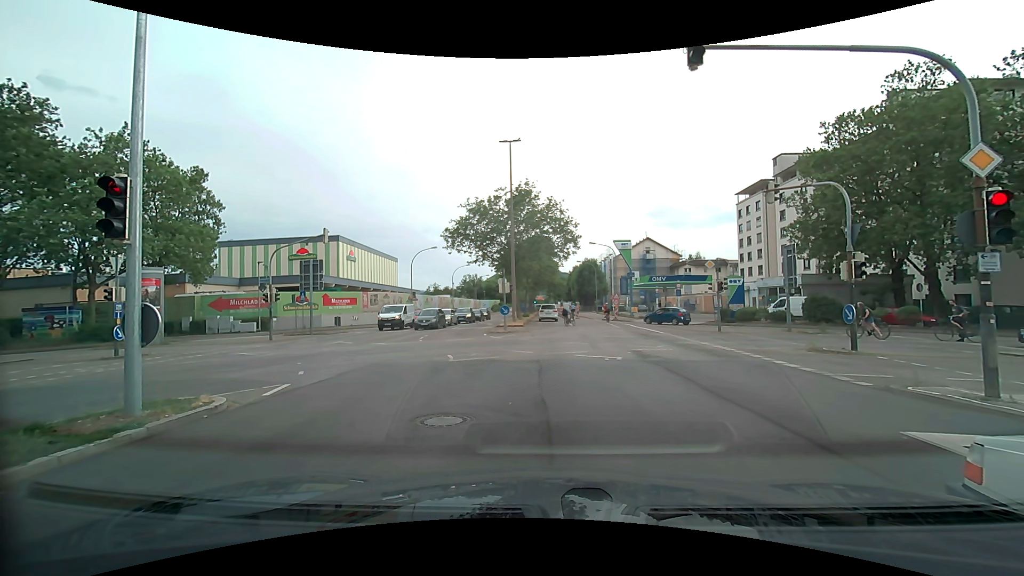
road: secondary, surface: asphalt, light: Day
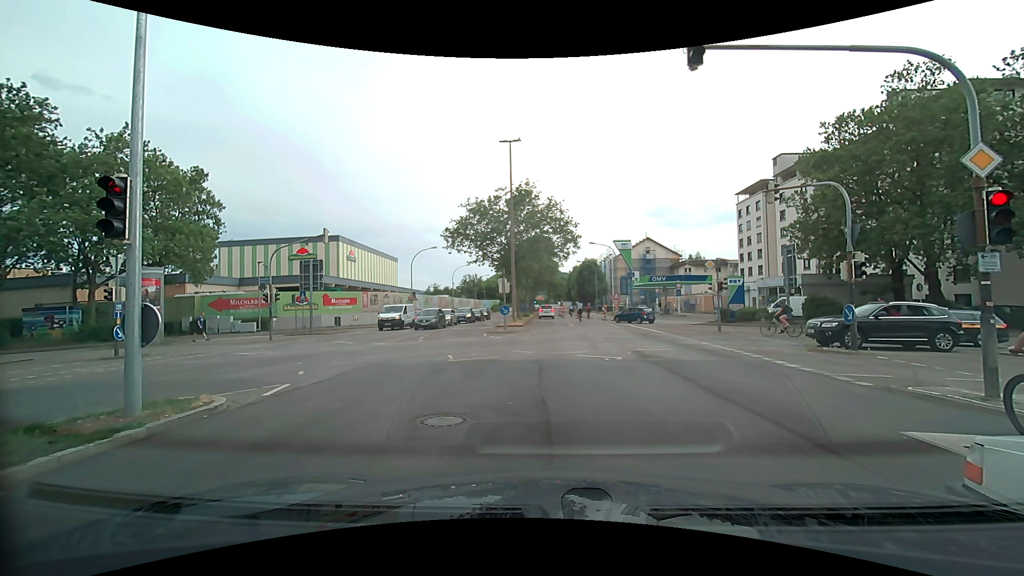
(0.0, 0.0) m; 0°
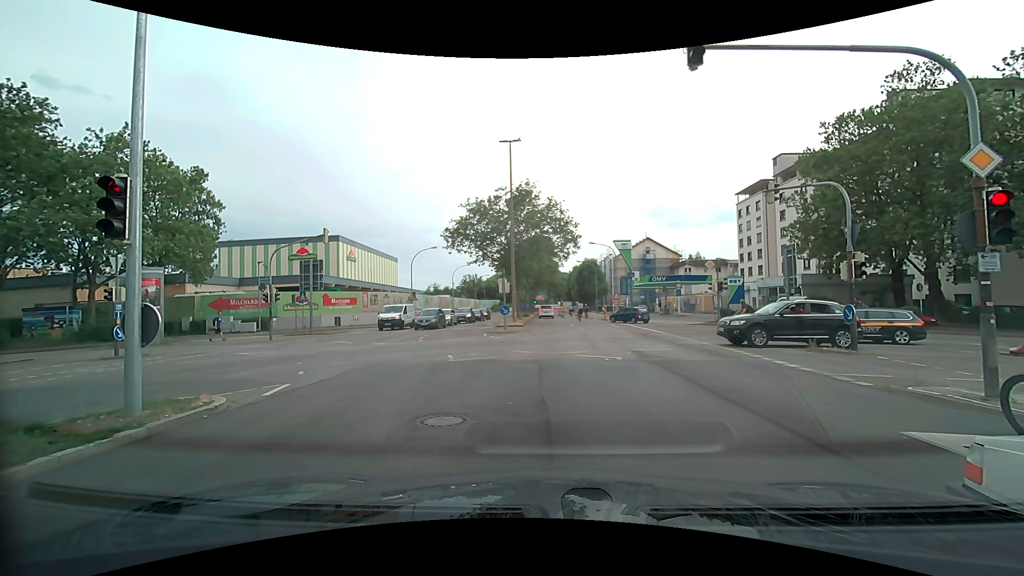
(0.0, 0.0) m; 0°
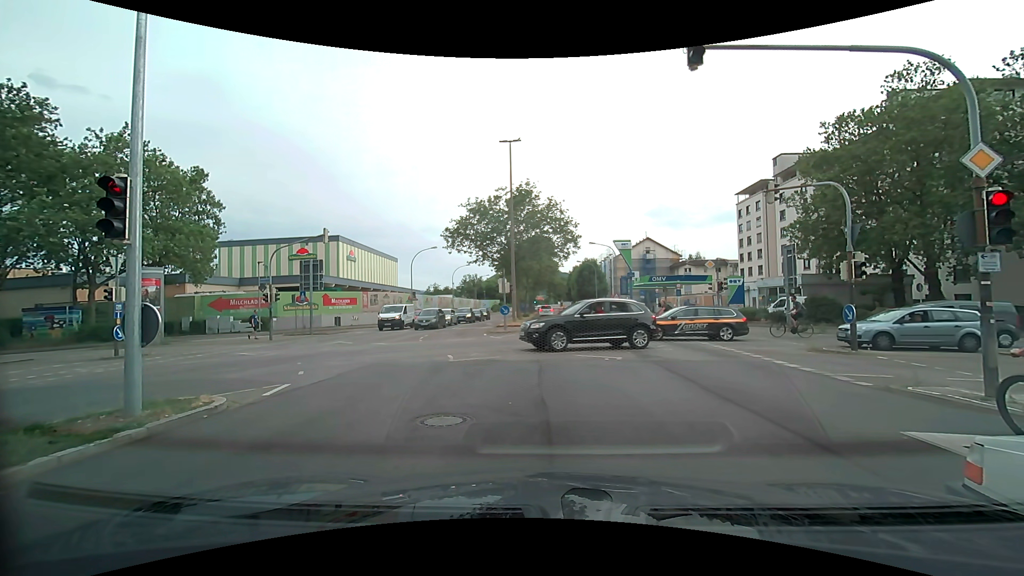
(0.0, 0.0) m; 0°
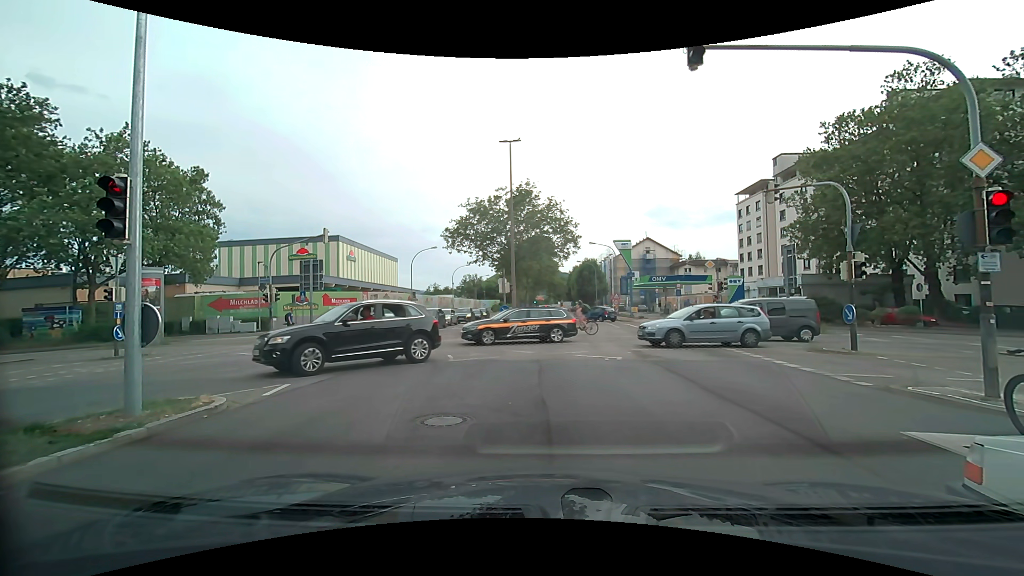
(0.0, 0.0) m; 0°
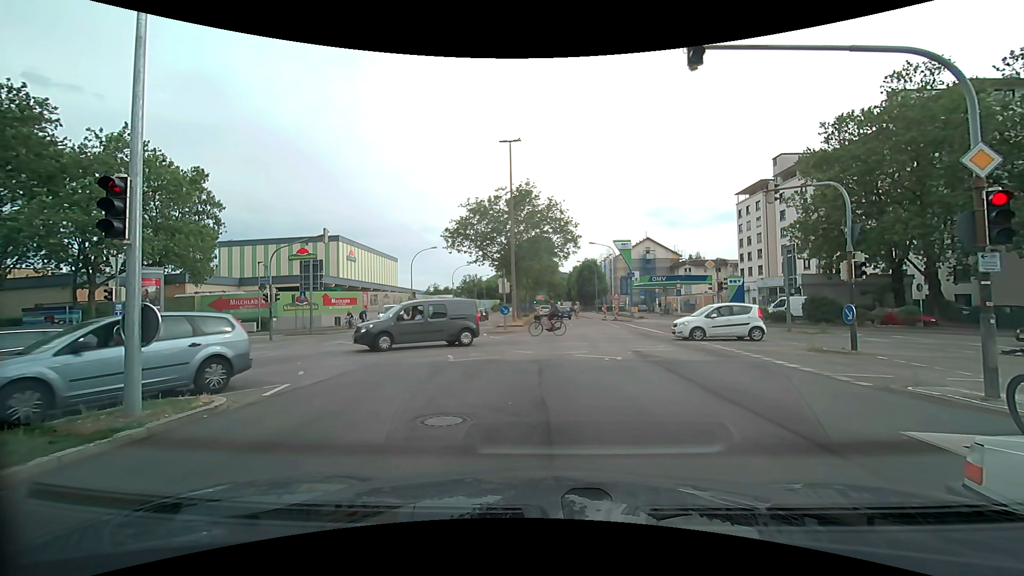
(0.0, 0.0) m; 0°
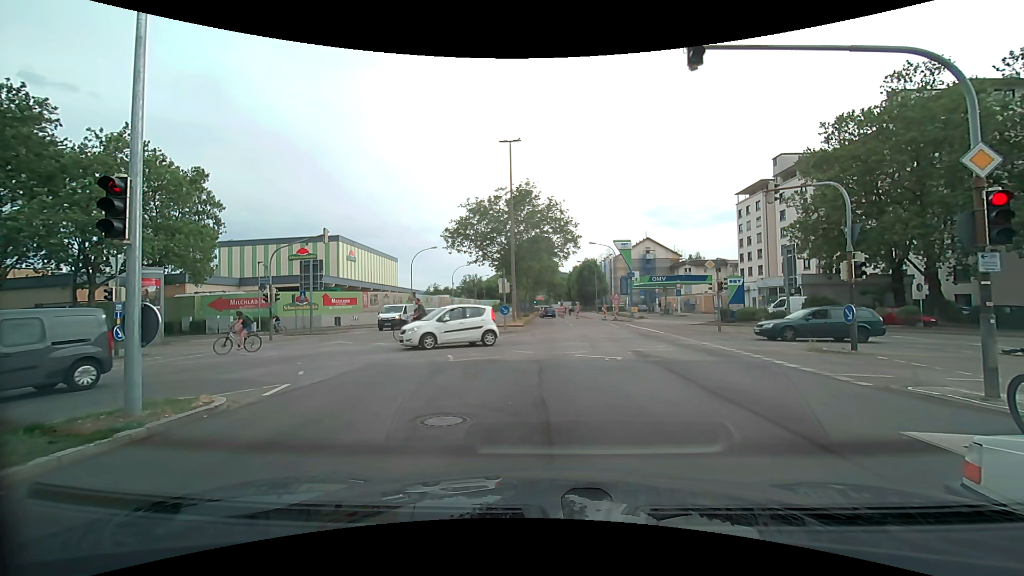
(0.0, 0.0) m; 0°
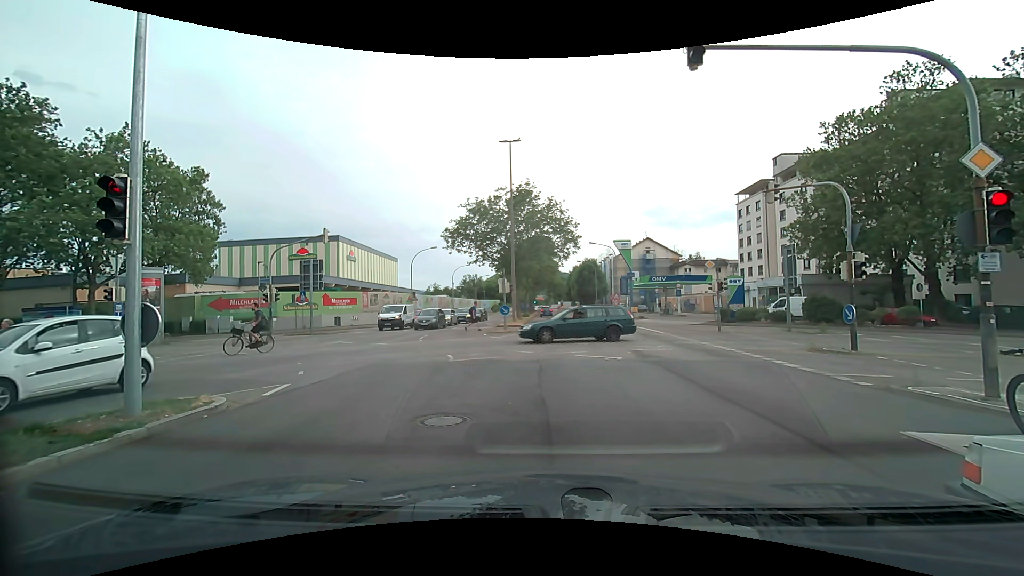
(0.0, 0.0) m; 0°
(0, +10) (+1, +20) (+1, +30) (+1, +40) (+1, +50) (+1, +60) (+1, +70) (+1, +80) (+1, +90) (+2, +100) m
